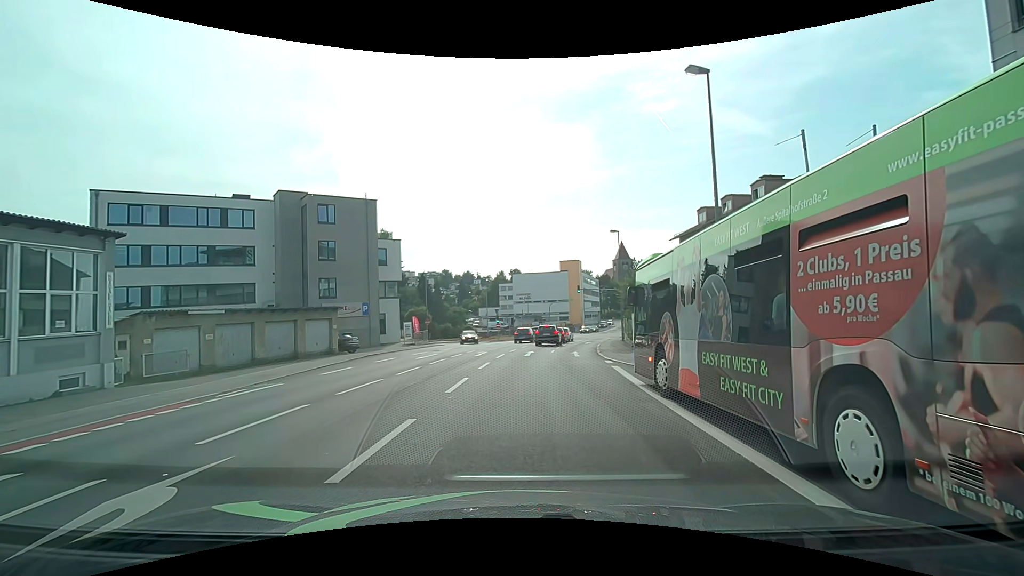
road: tertiary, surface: asphalt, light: Day
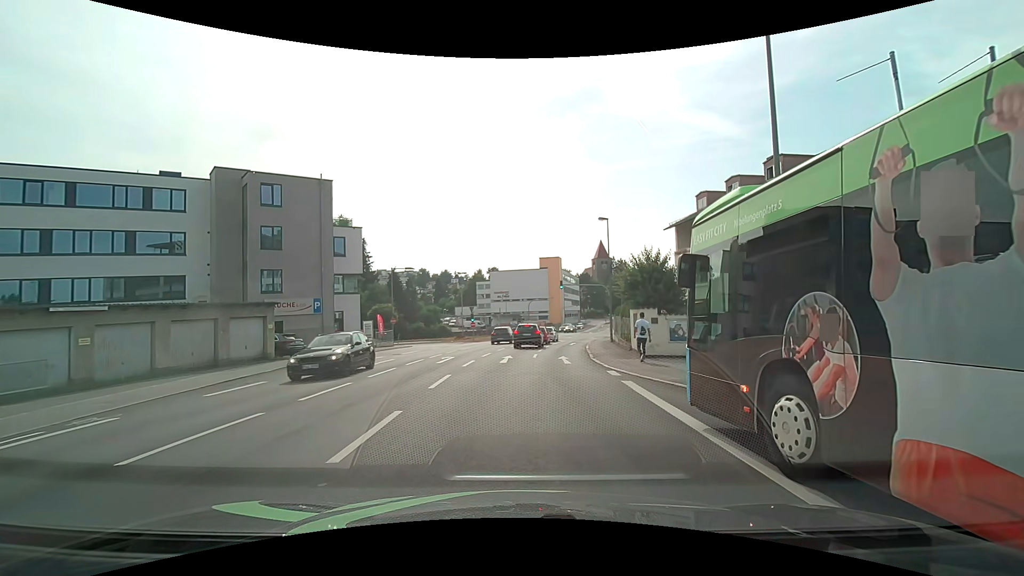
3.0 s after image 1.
(+0.1, +5.5) m; +2°
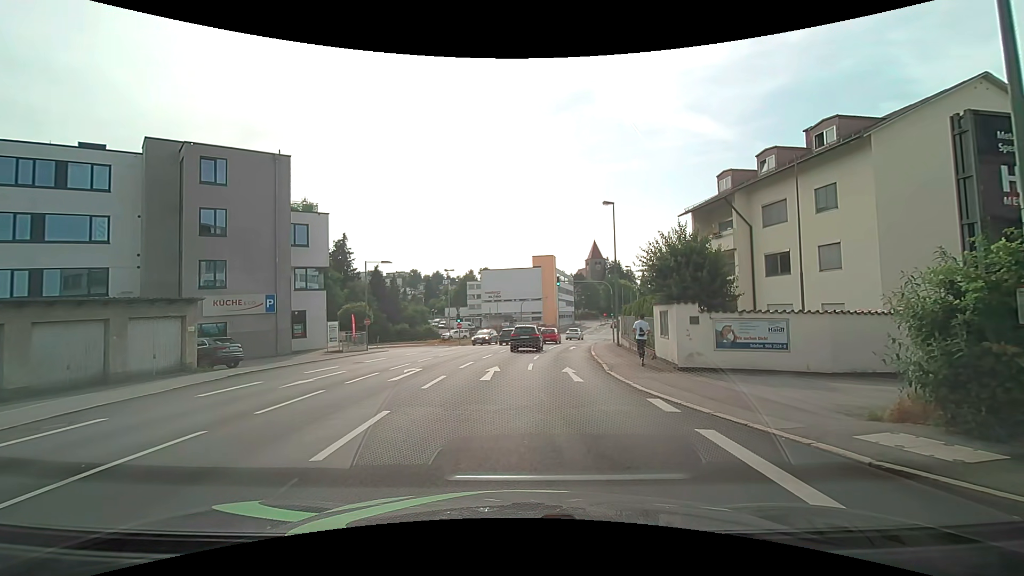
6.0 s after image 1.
(+0.1, +5.8) m; +3°
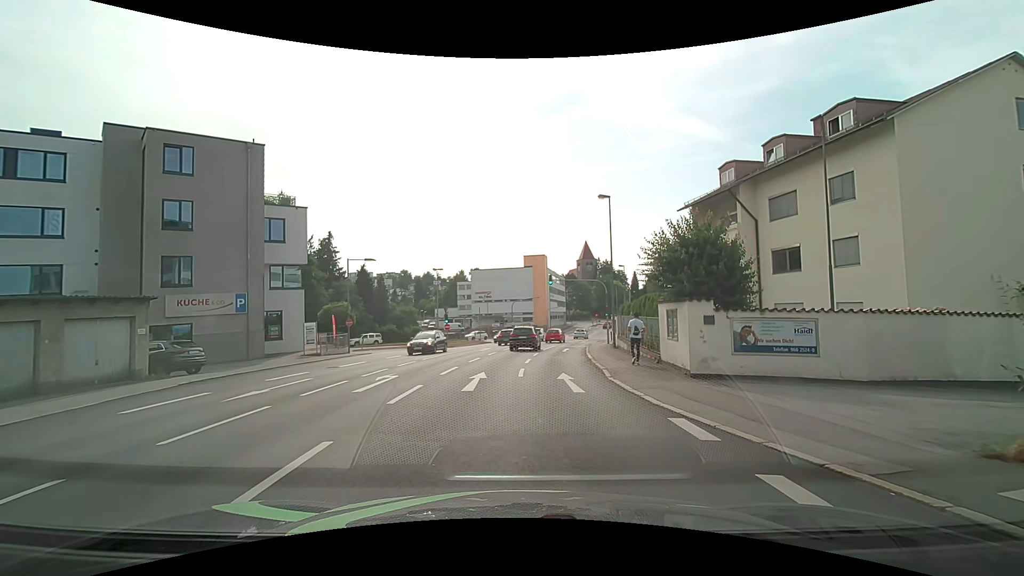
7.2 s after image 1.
(-0.1, +2.1) m; 0°
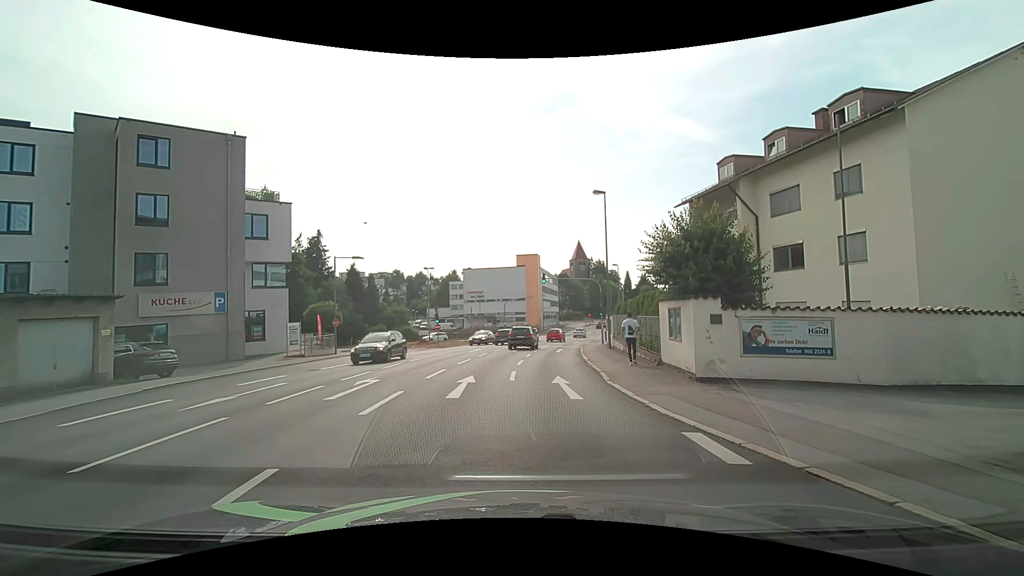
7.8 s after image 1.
(0.0, +1.1) m; +1°
